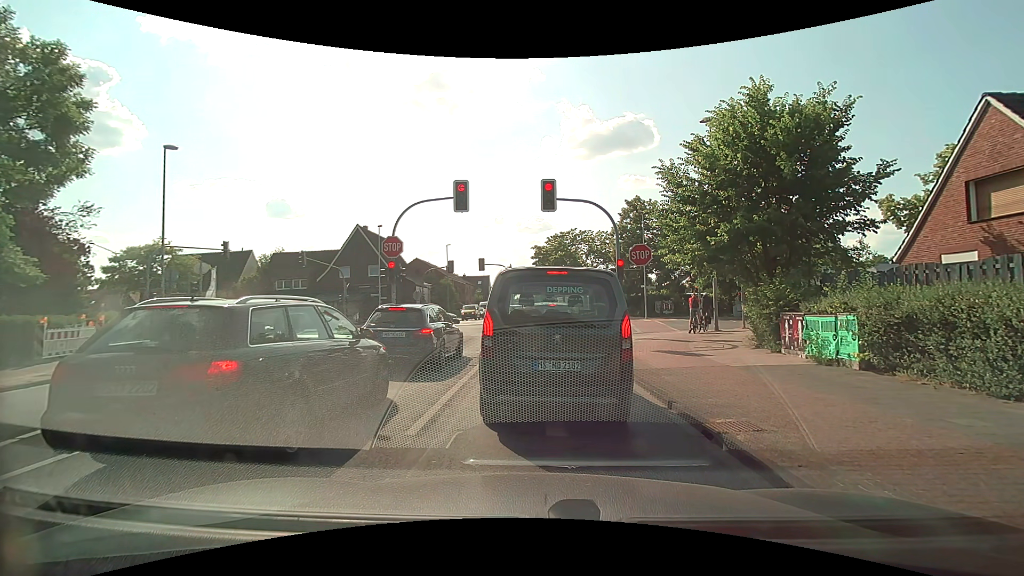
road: tertiary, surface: asphalt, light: Day
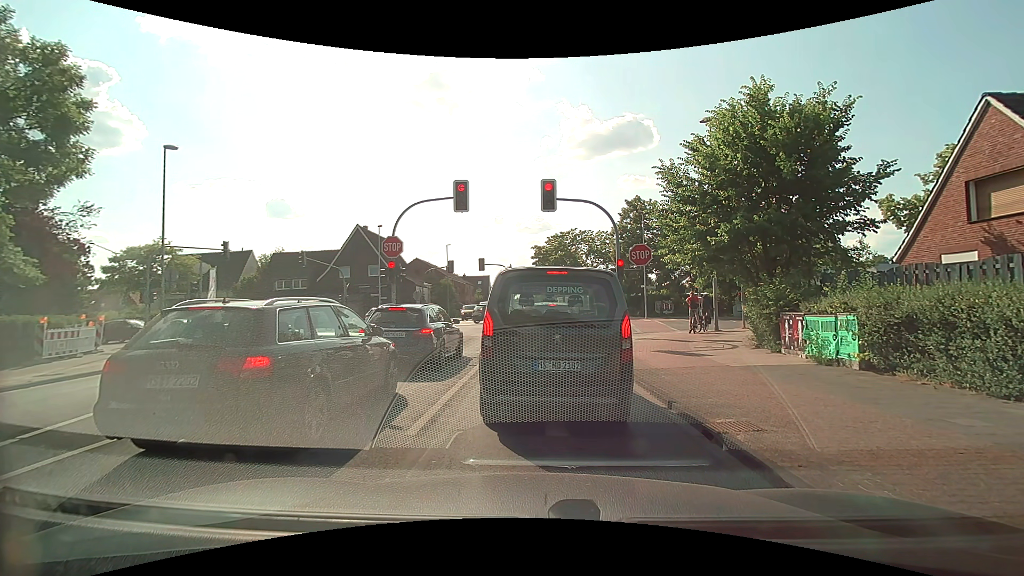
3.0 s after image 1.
(0.0, 0.0) m; 0°
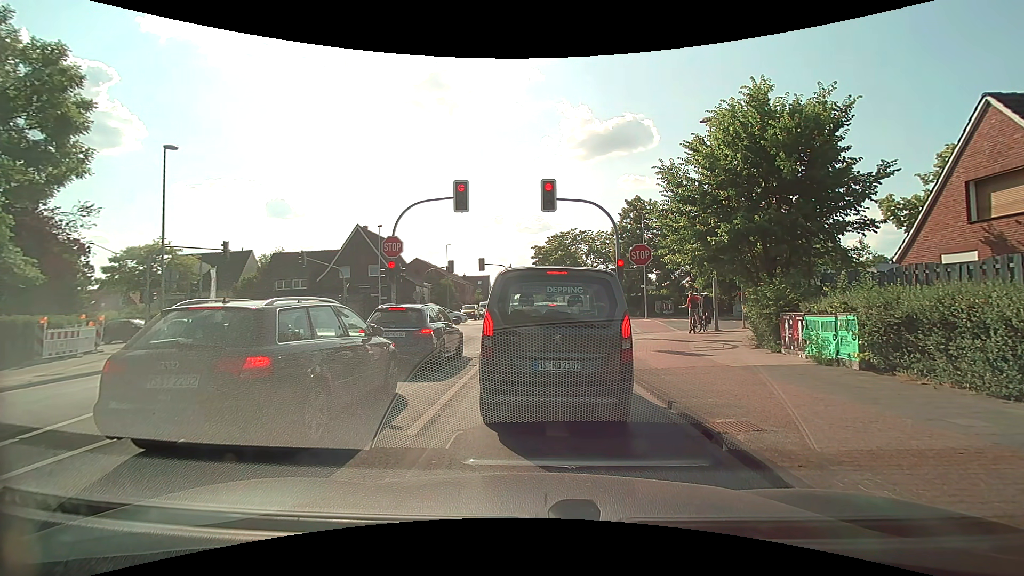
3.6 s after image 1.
(0.0, 0.0) m; 0°
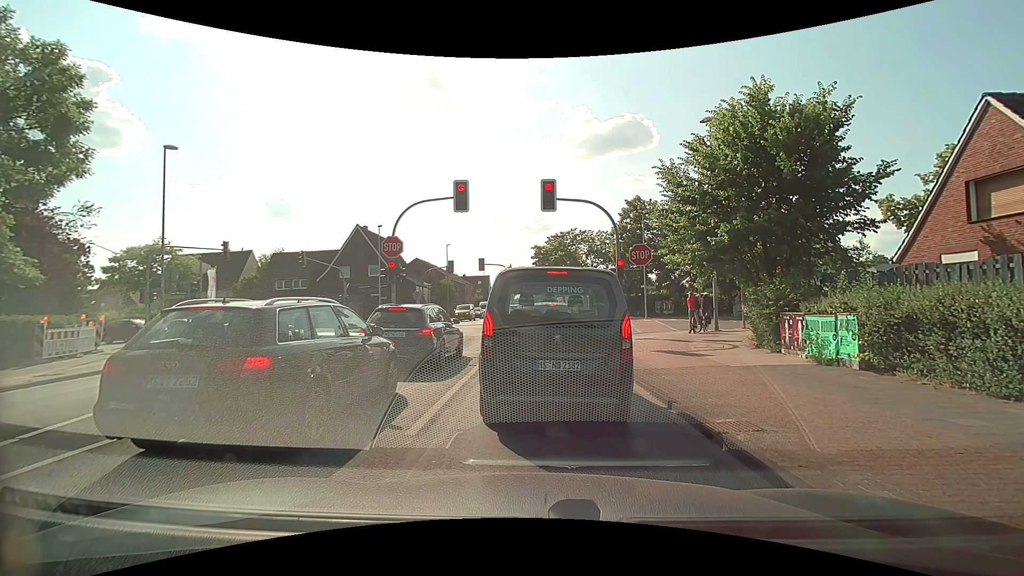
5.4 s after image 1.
(0.0, 0.0) m; 0°
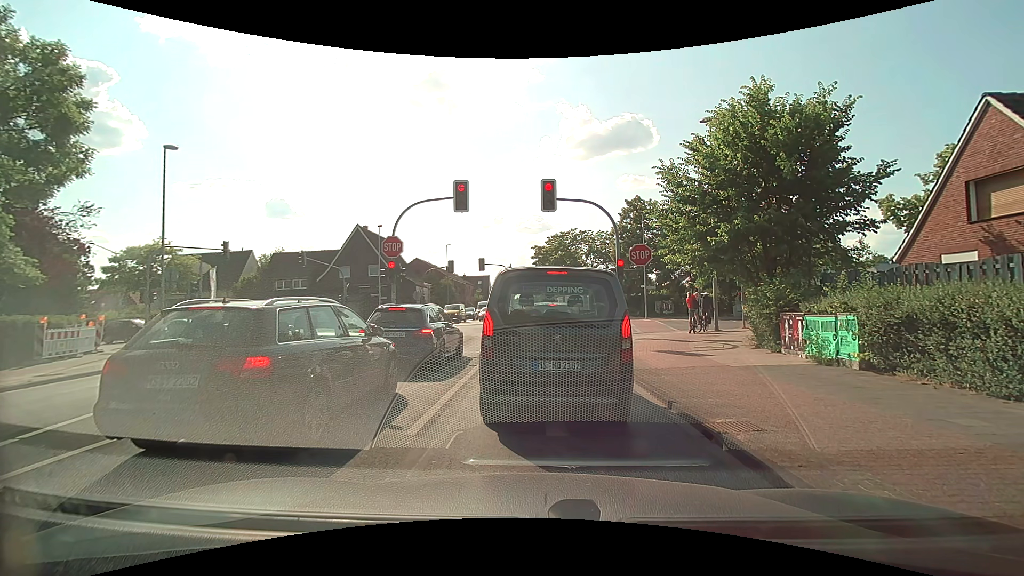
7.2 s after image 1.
(0.0, 0.0) m; 0°
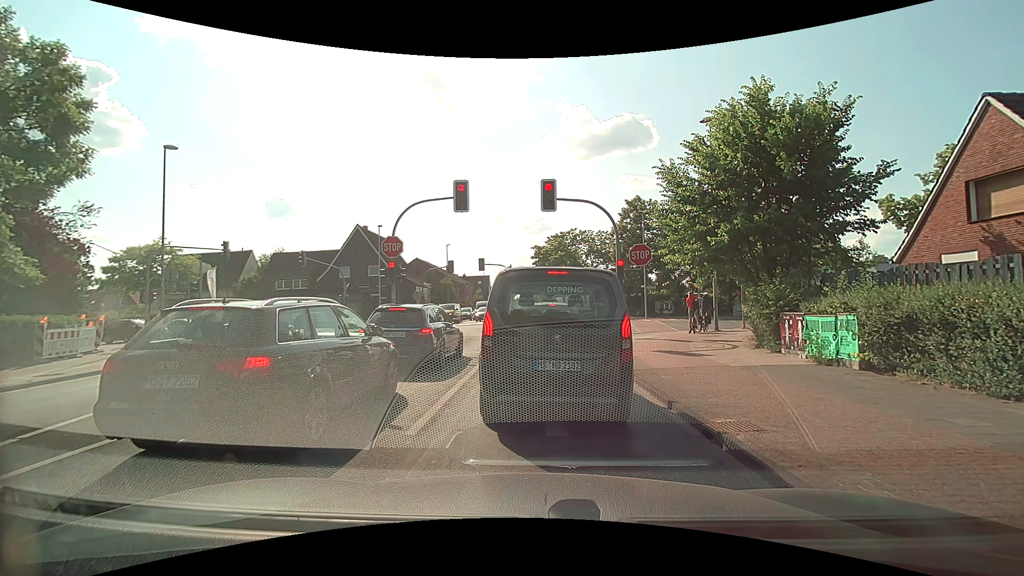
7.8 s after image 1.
(0.0, 0.0) m; 0°
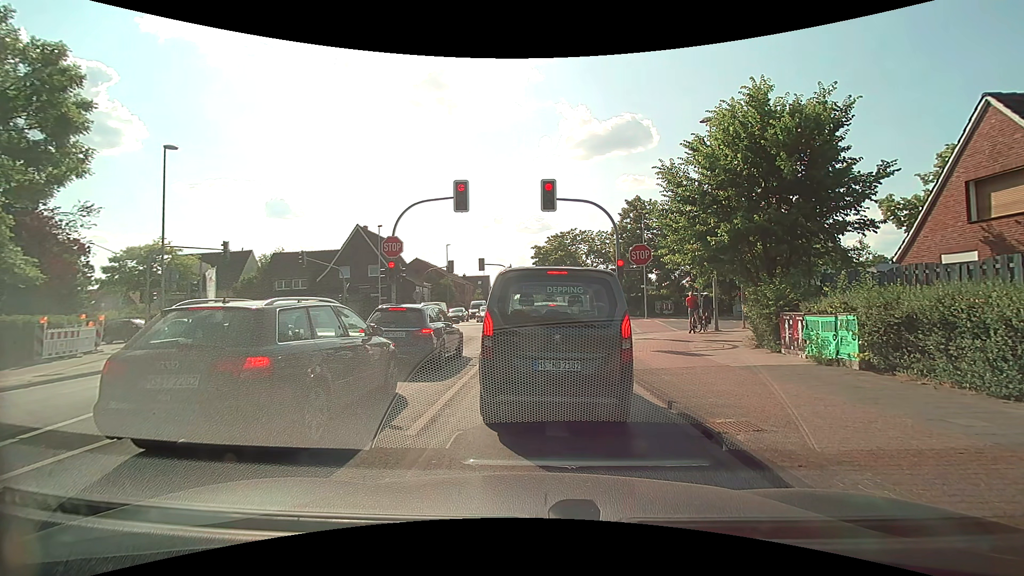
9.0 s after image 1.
(0.0, 0.0) m; 0°
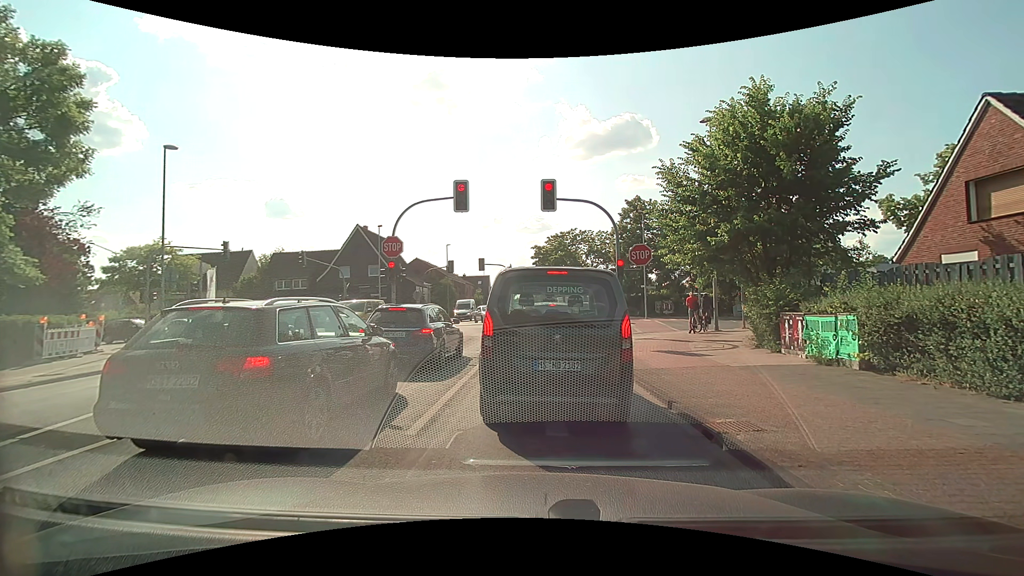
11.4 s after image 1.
(0.0, 0.0) m; 0°
(0, +10) (0, +20) (0, +30) (-1, +40) (-1, +50) (-1, +60) (-2, +70) (-3, +80) (-4, +90) (-5, +100) m
